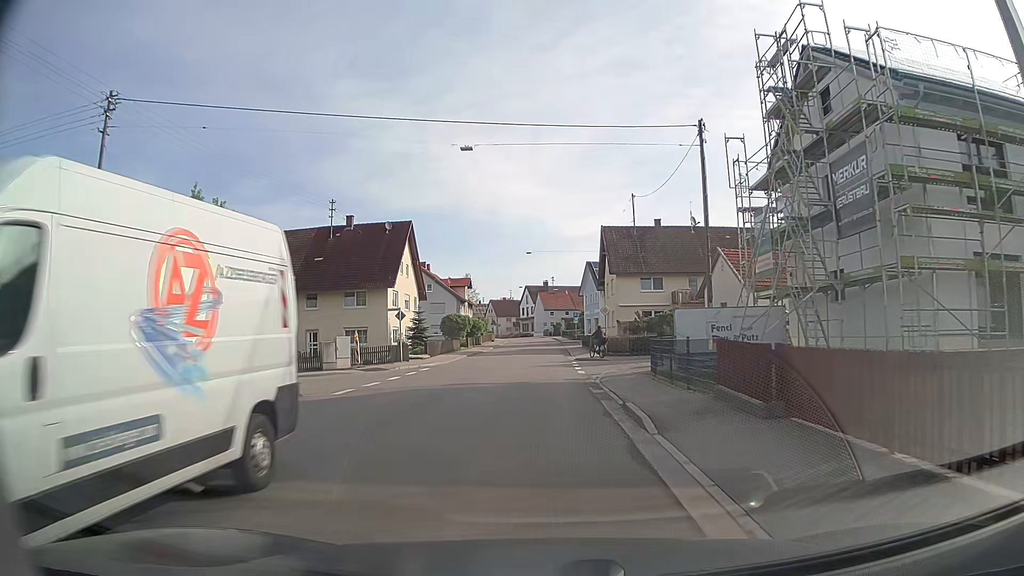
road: secondary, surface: asphalt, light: Day
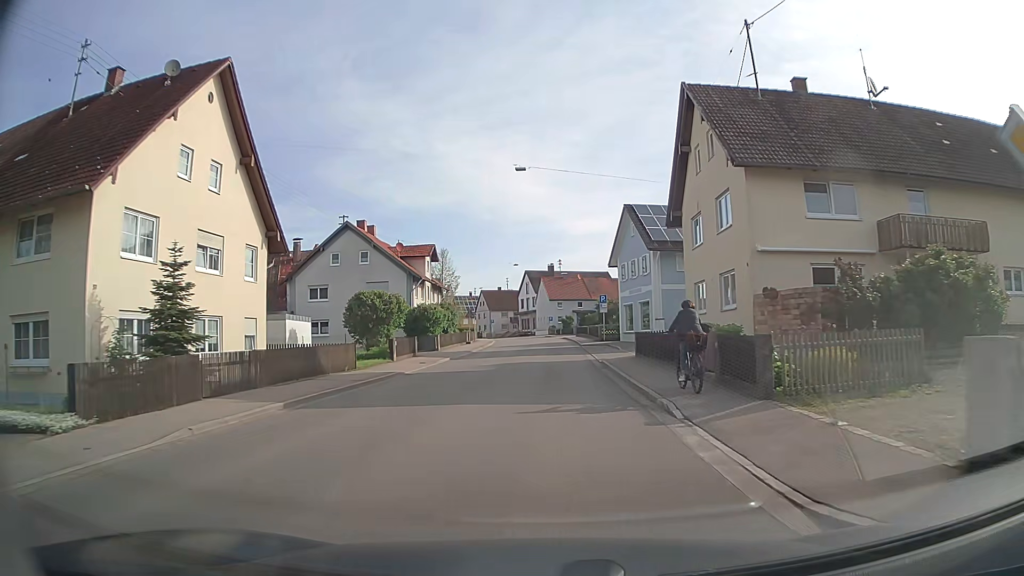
(-0.4, +34.2) m; -1°
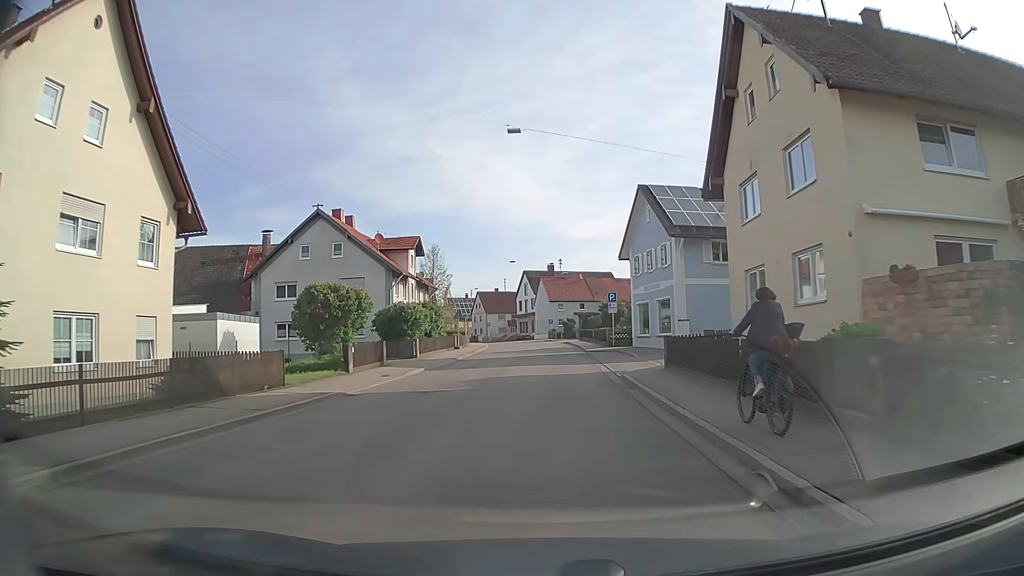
(0.0, +7.1) m; 0°
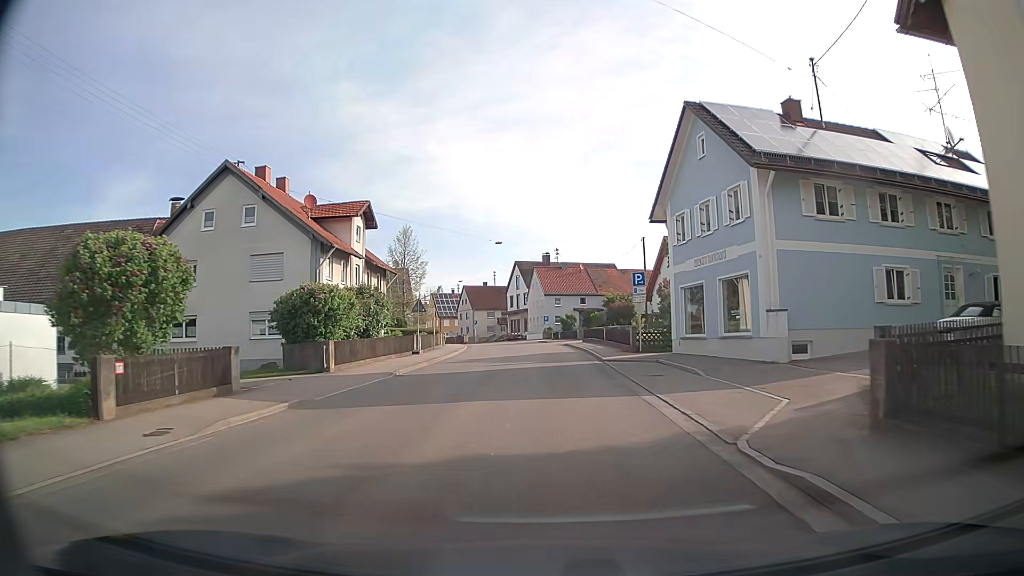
(0.0, +14.3) m; -1°
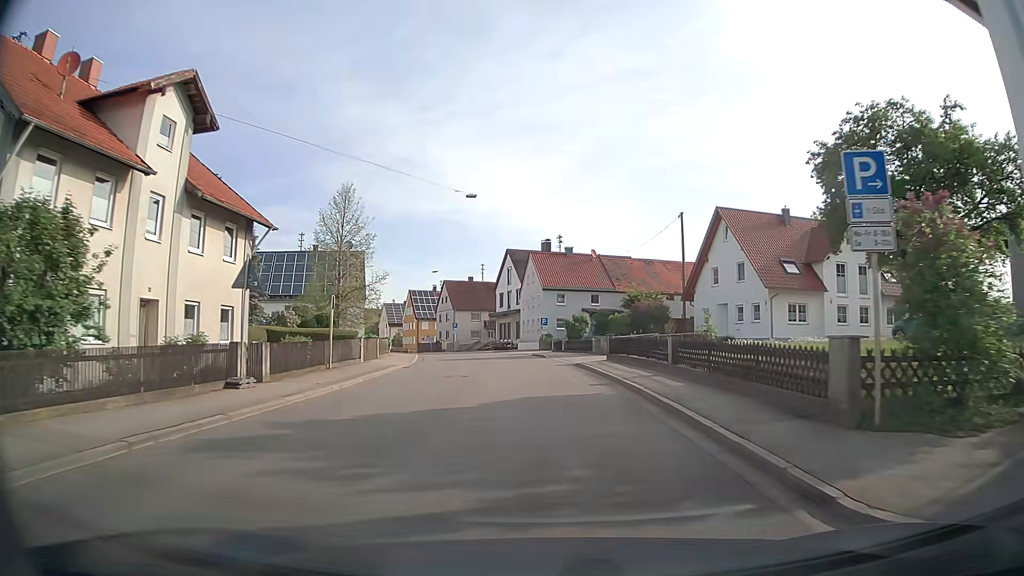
(+0.4, +21.5) m; +1°
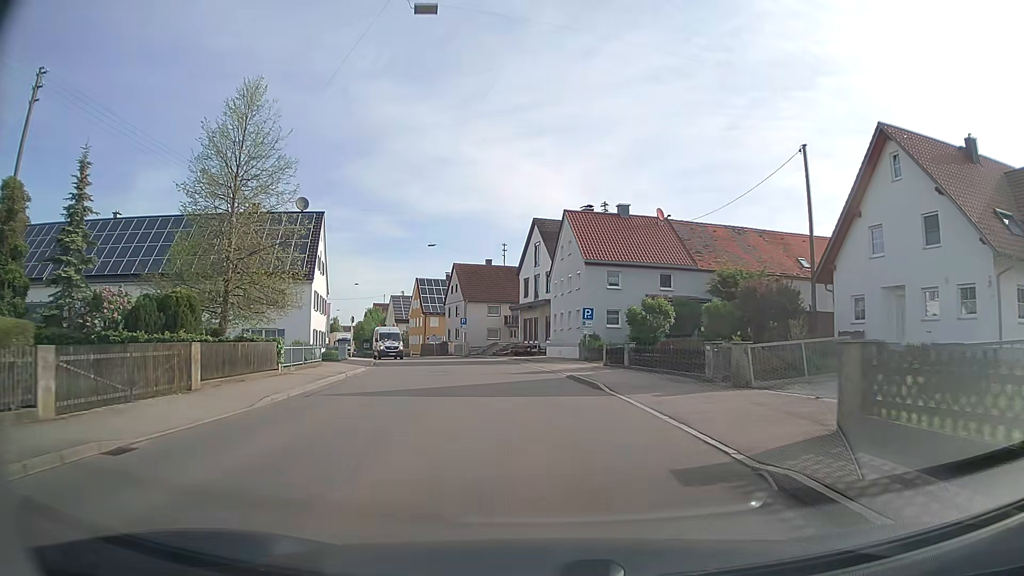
(-0.3, +21.3) m; -3°
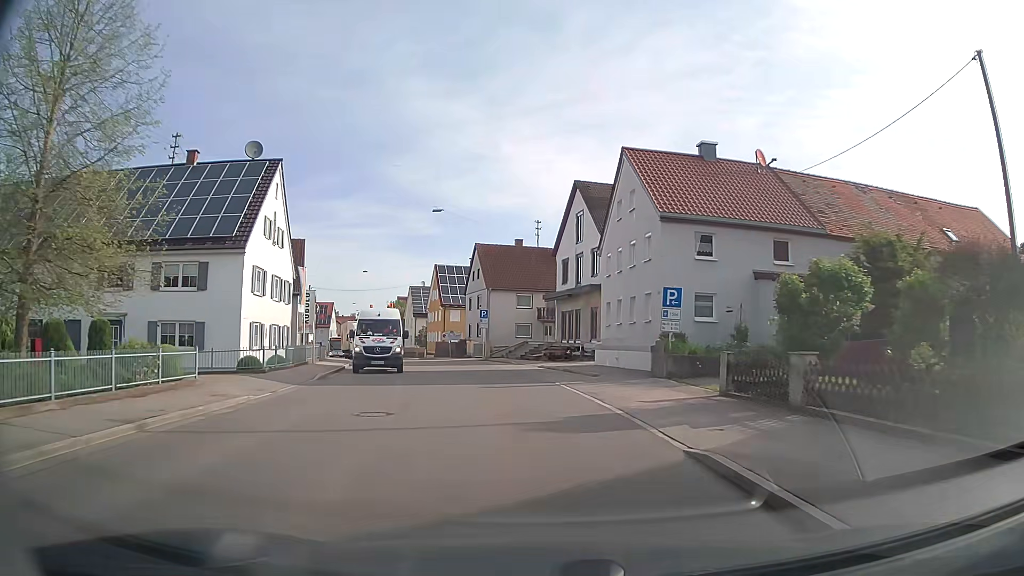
(-0.4, +13.9) m; -3°
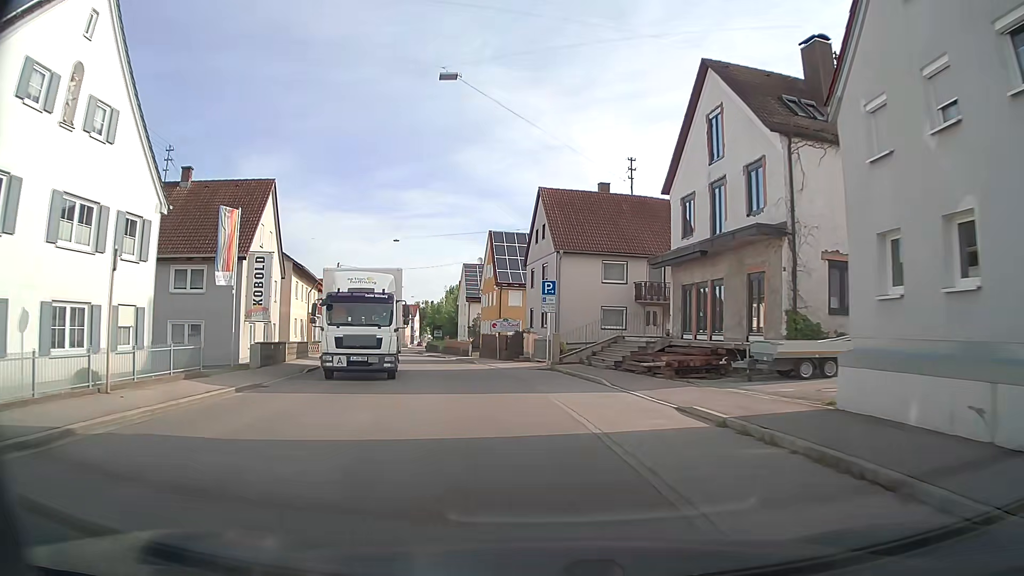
(-1.1, +20.0) m; -6°
